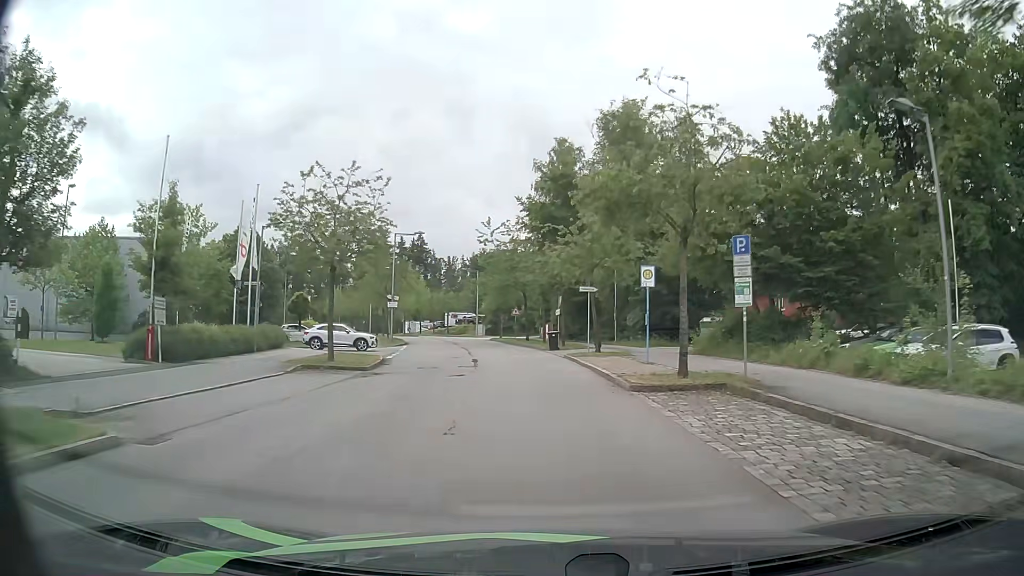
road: residential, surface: asphalt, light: Day
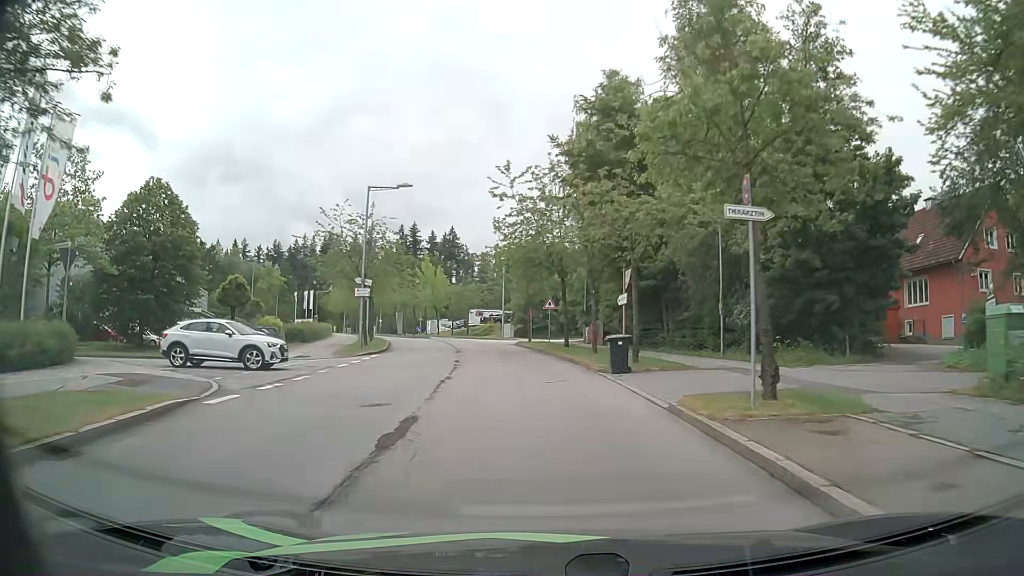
(-0.5, +19.2) m; -3°
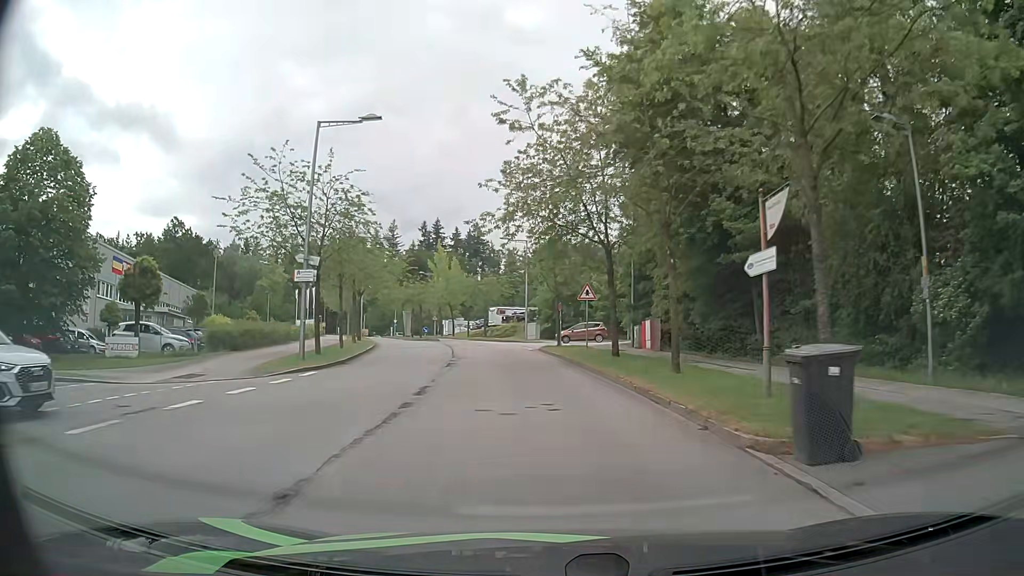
(-0.4, +12.9) m; -3°
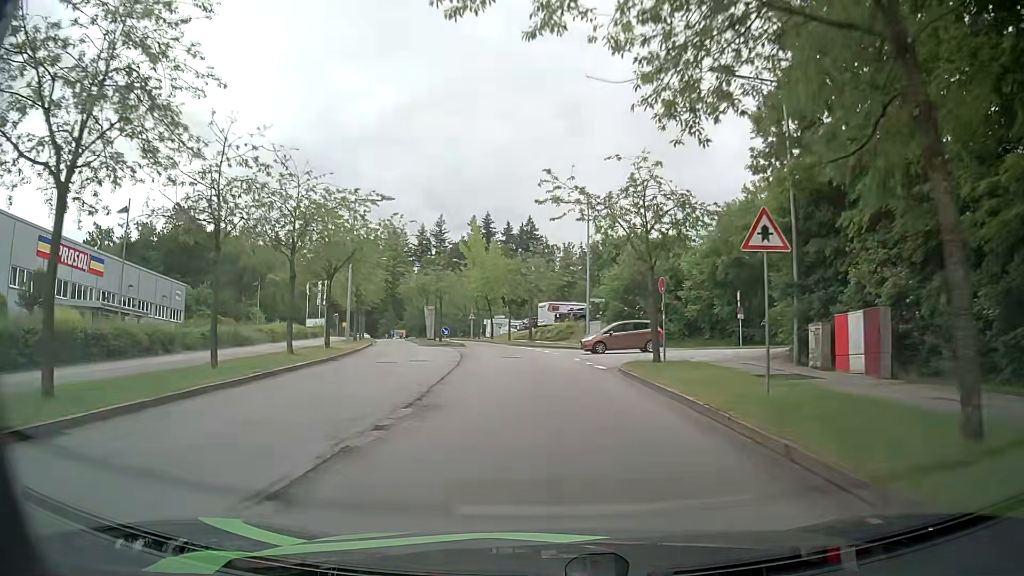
(-0.9, +18.6) m; -5°
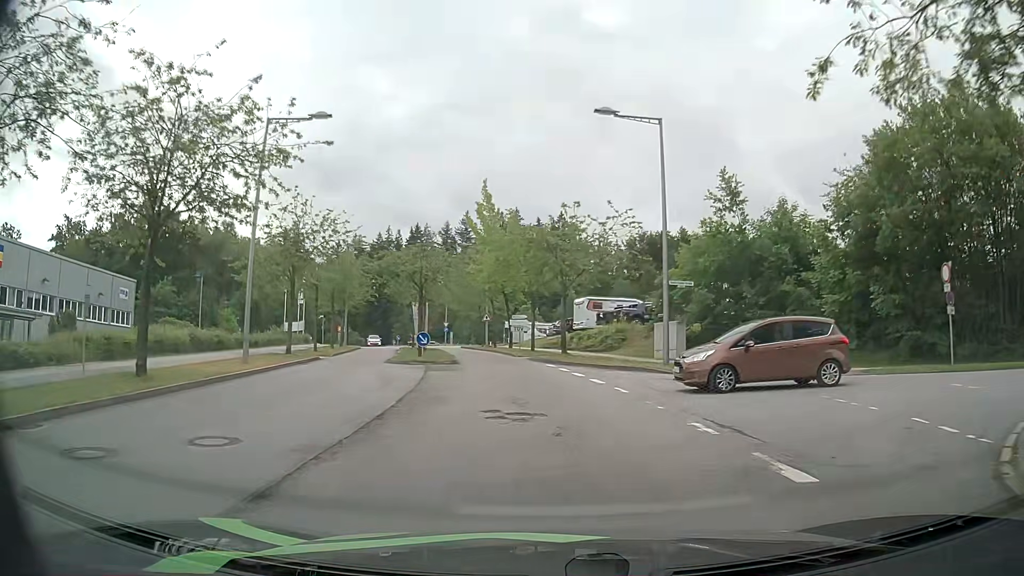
(-0.5, +18.1) m; -2°
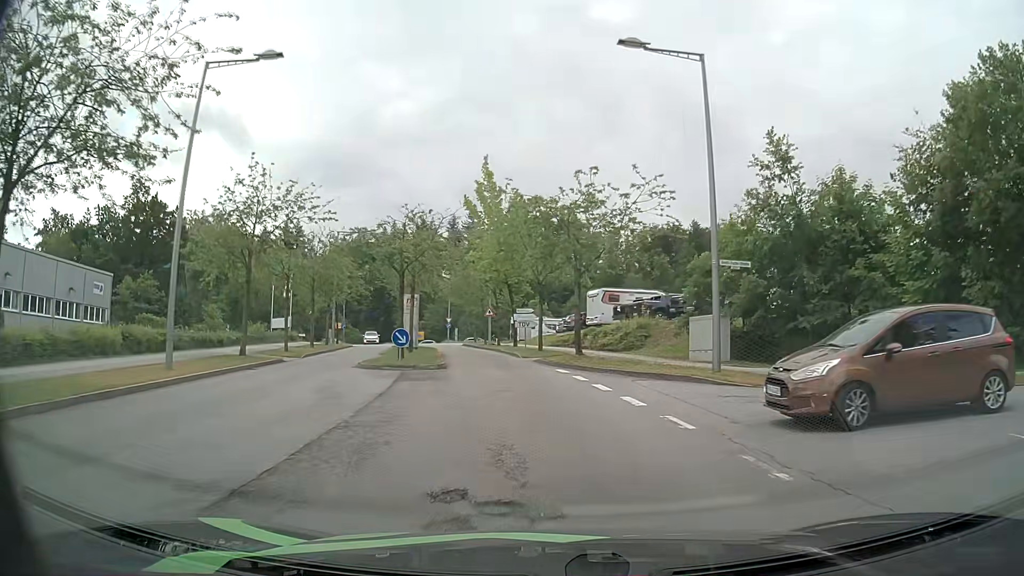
(-0.1, +5.9) m; -1°
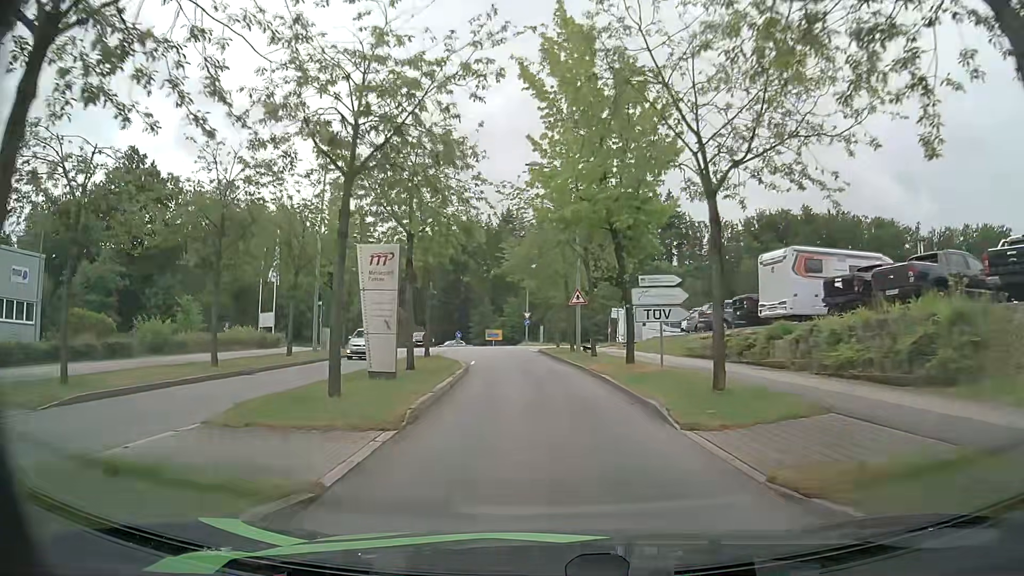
(-1.5, +21.8) m; -8°
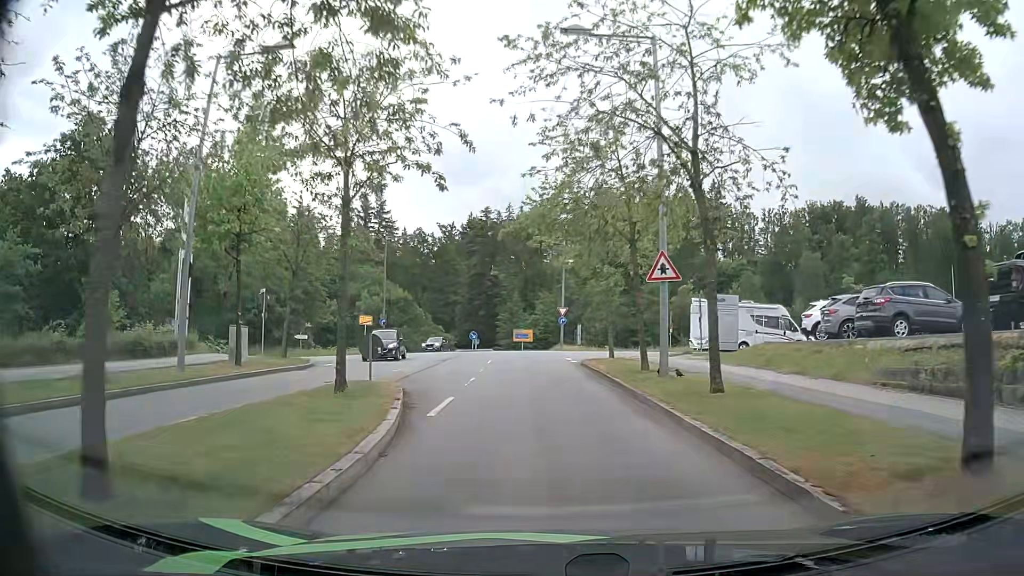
(-0.5, +15.2) m; -3°
